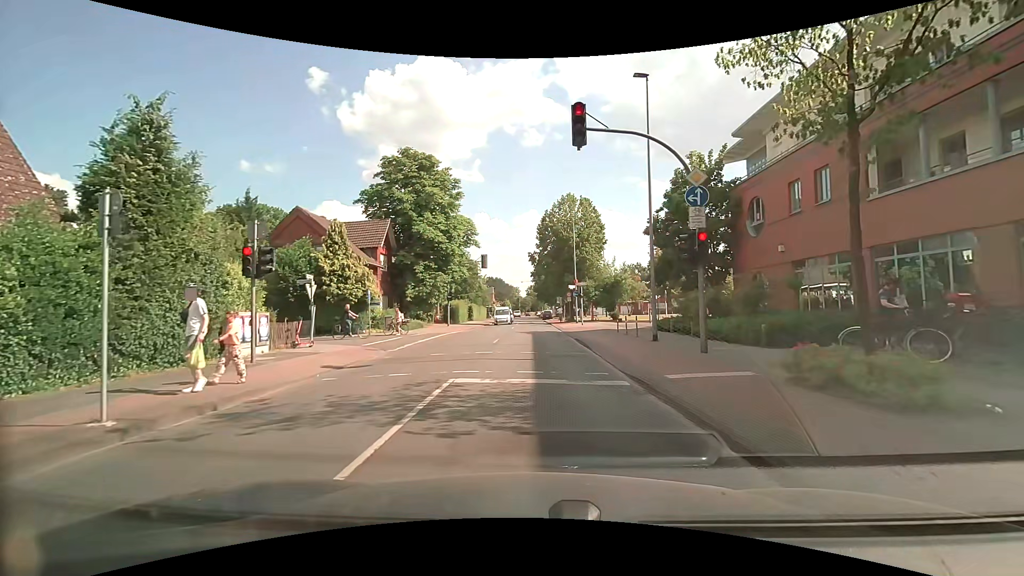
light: Day
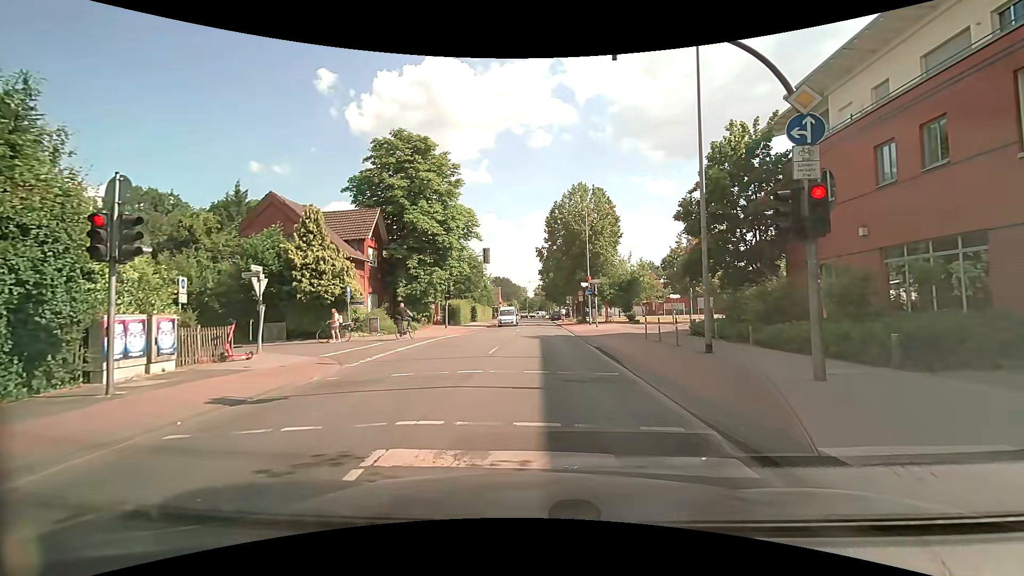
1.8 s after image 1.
(0.0, +4.8) m; -1°
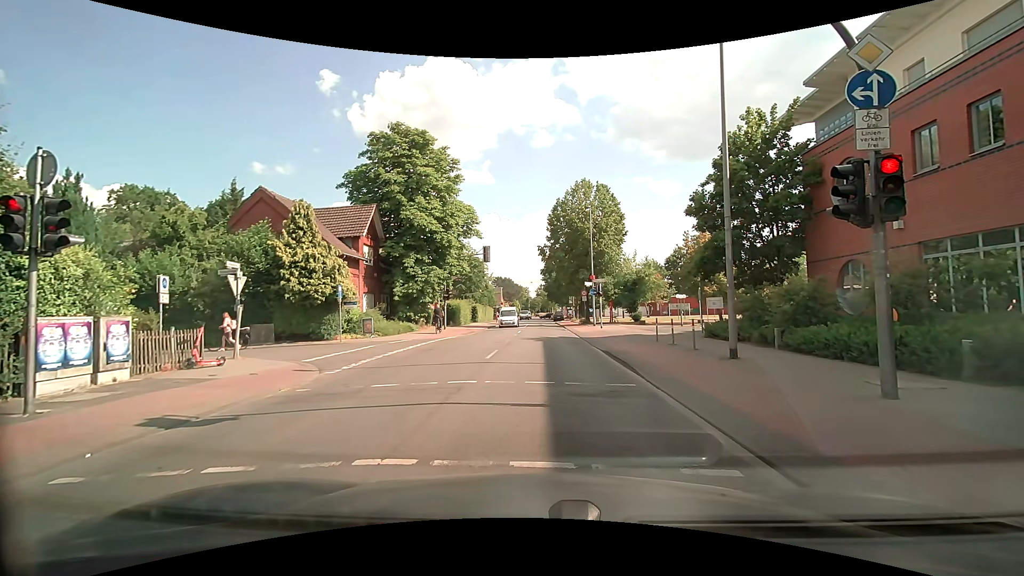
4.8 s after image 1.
(0.0, +1.5) m; -2°
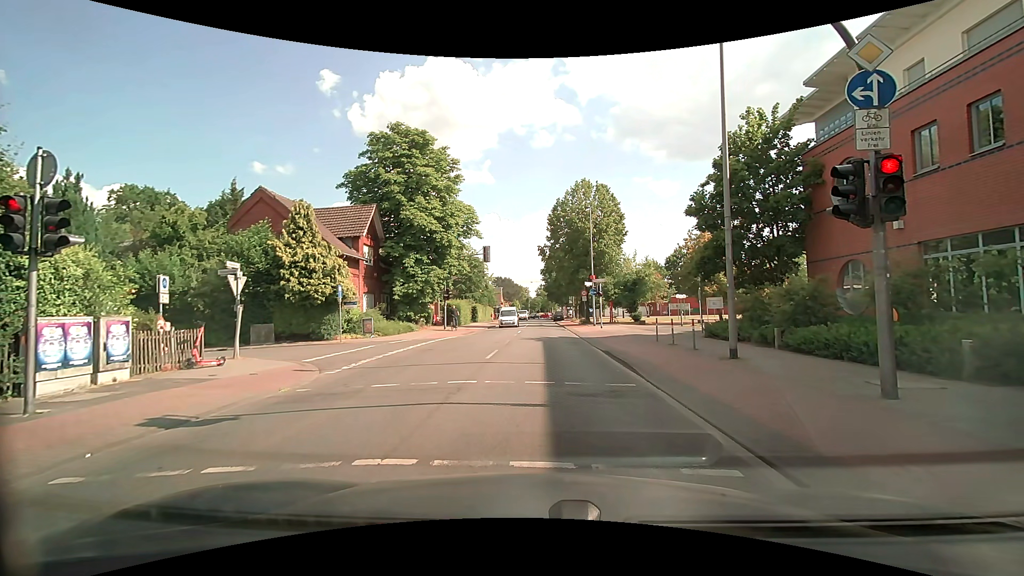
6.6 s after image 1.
(0.0, 0.0) m; 0°
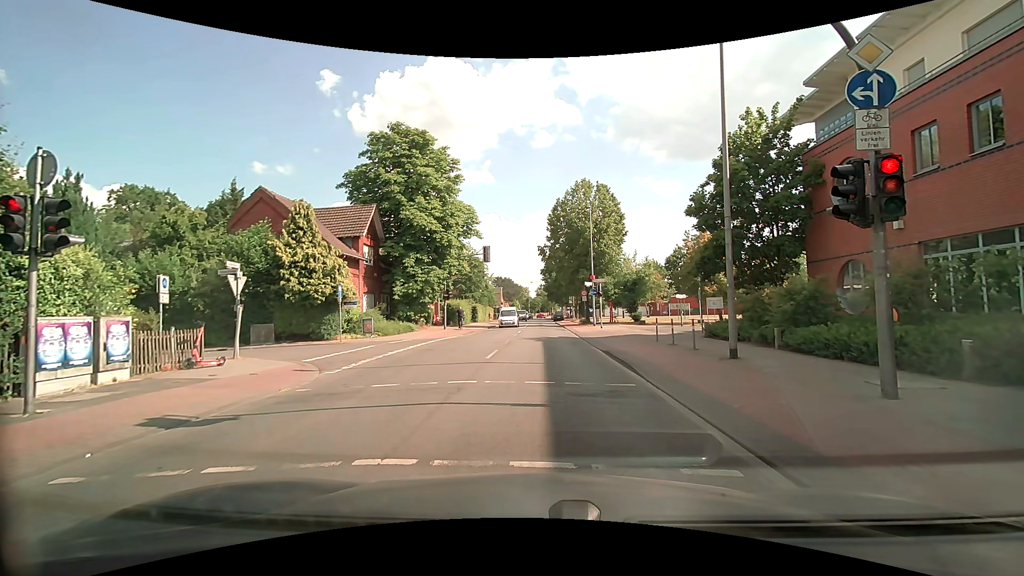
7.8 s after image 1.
(0.0, 0.0) m; 0°
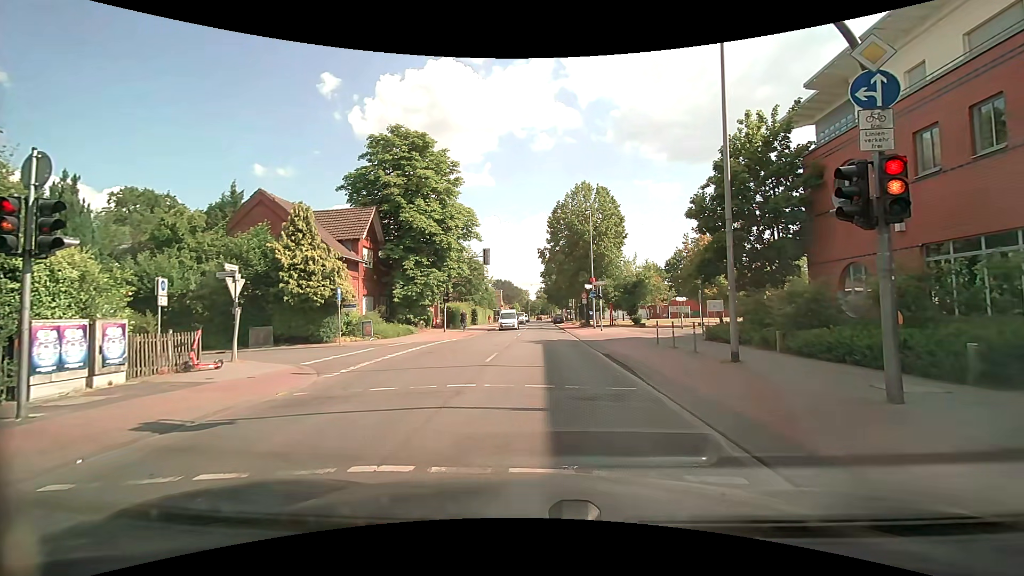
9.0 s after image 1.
(0.0, +0.1) m; 0°
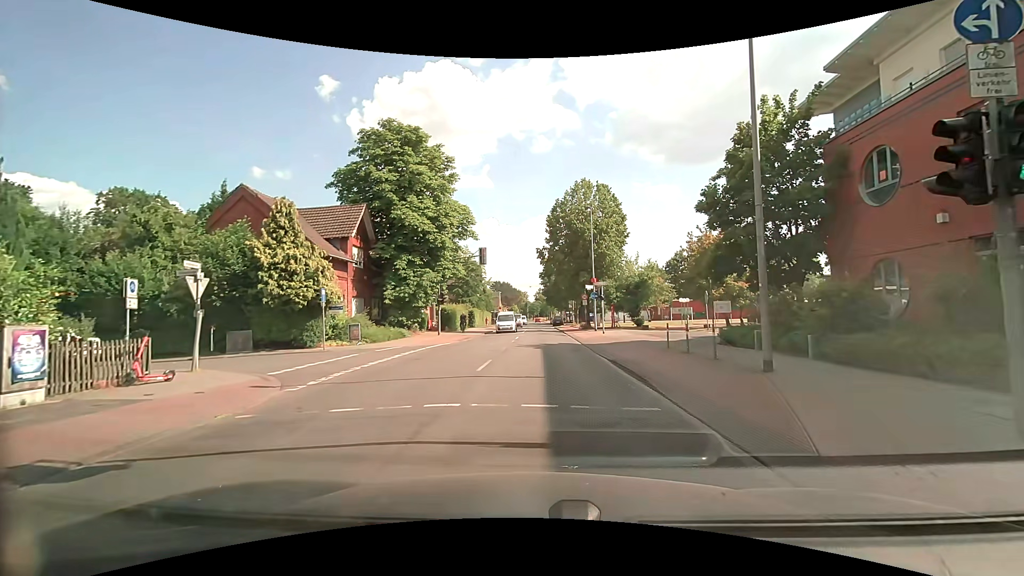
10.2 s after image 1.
(0.0, +2.0) m; +2°
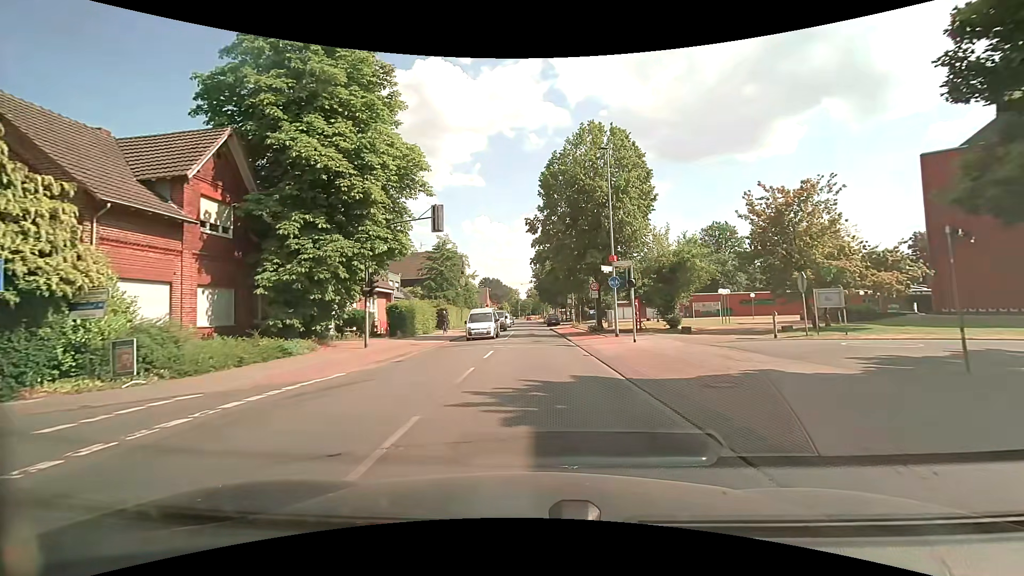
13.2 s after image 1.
(+0.1, +14.9) m; 0°
(0, +10) (0, +20) (0, +30) (0, +40) (0, +50) (0, +60) (0, +70) (0, +80) (0, +90) (0, +100) m
